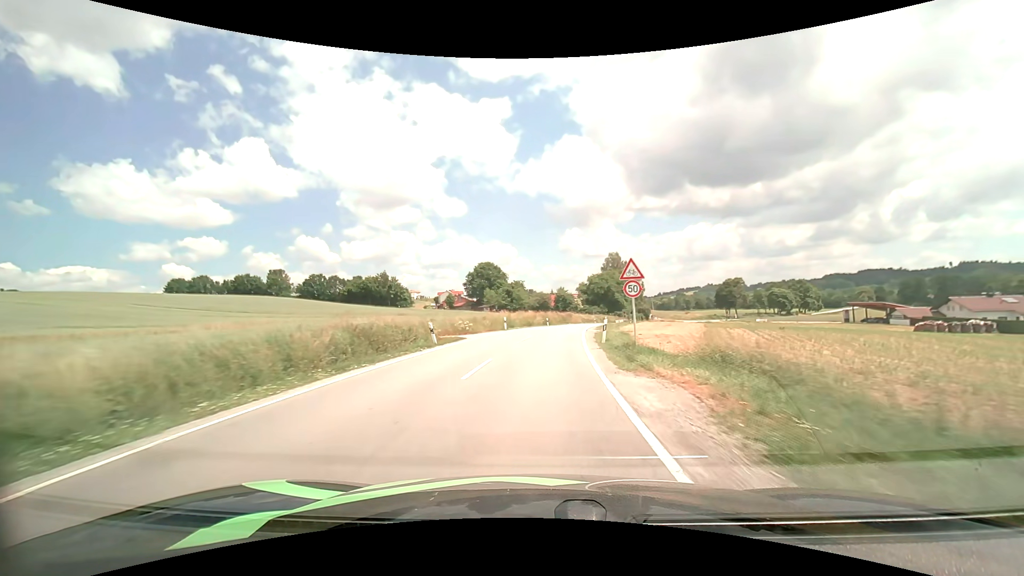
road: secondary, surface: asphalt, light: Day
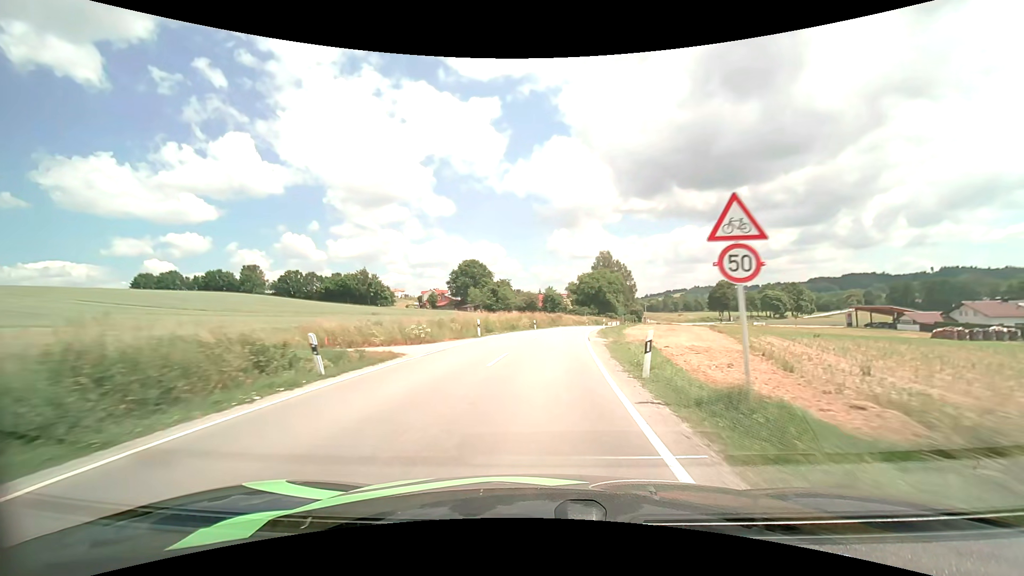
(+0.1, +9.8) m; +1°
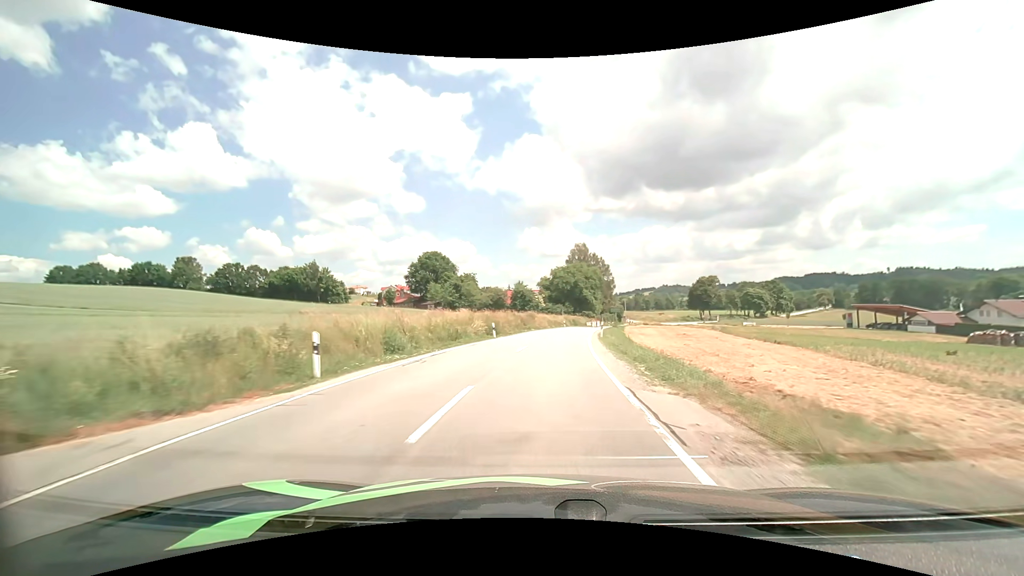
(+0.6, +18.8) m; +4°
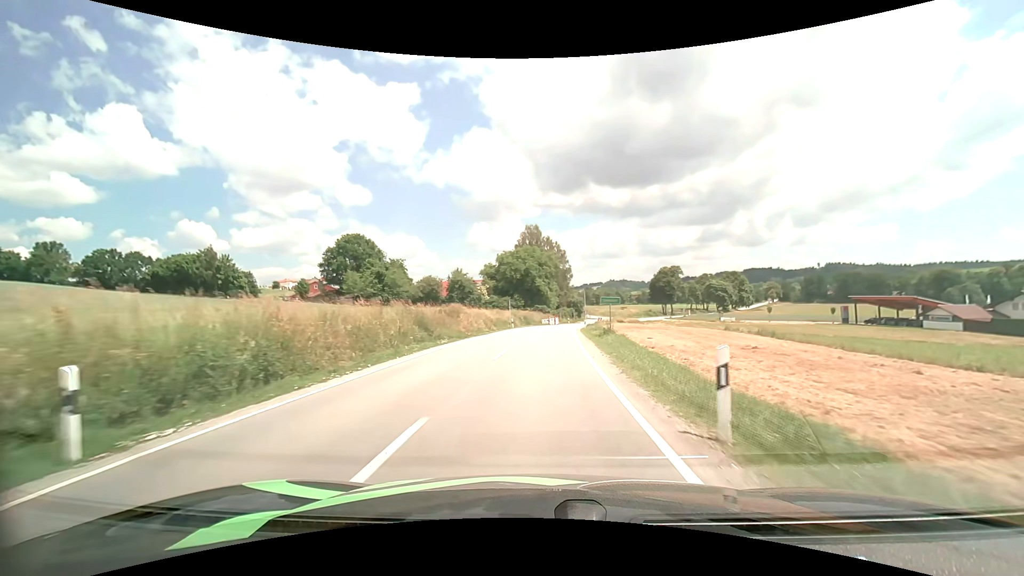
(+1.3, +27.0) m; +6°
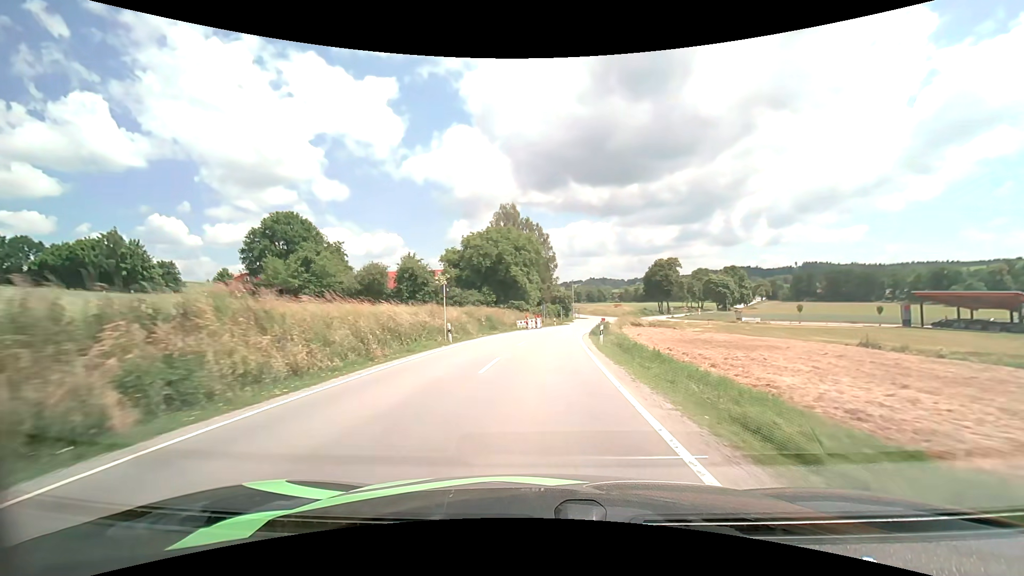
(+0.7, +26.6) m; +2°
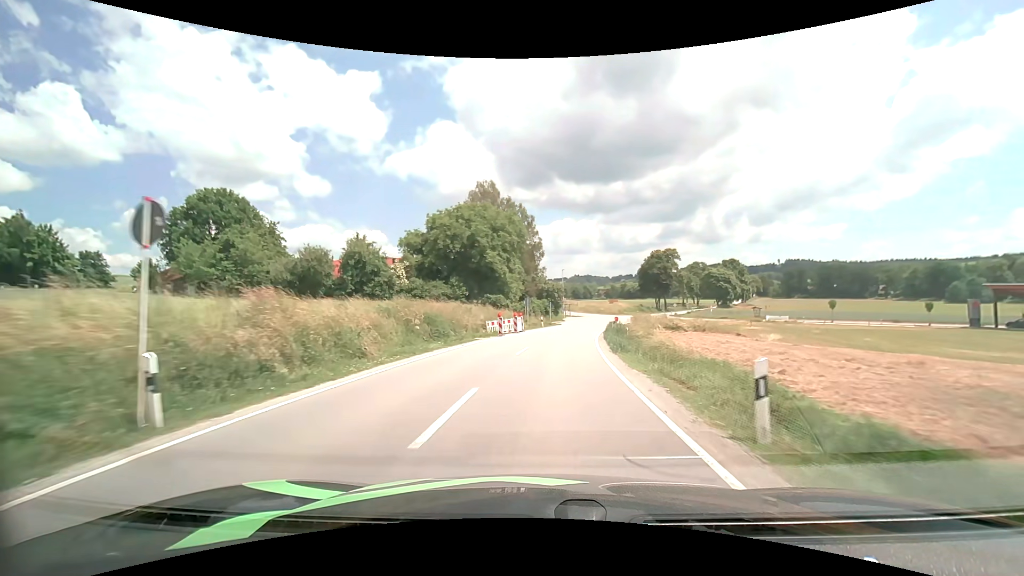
(+0.2, +18.2) m; +2°
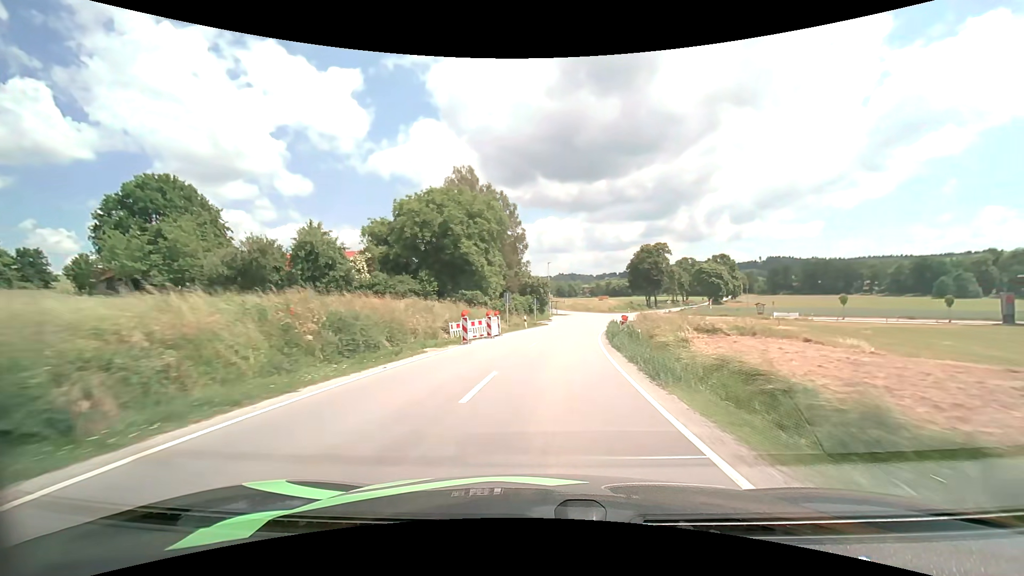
(+0.1, +9.2) m; +2°
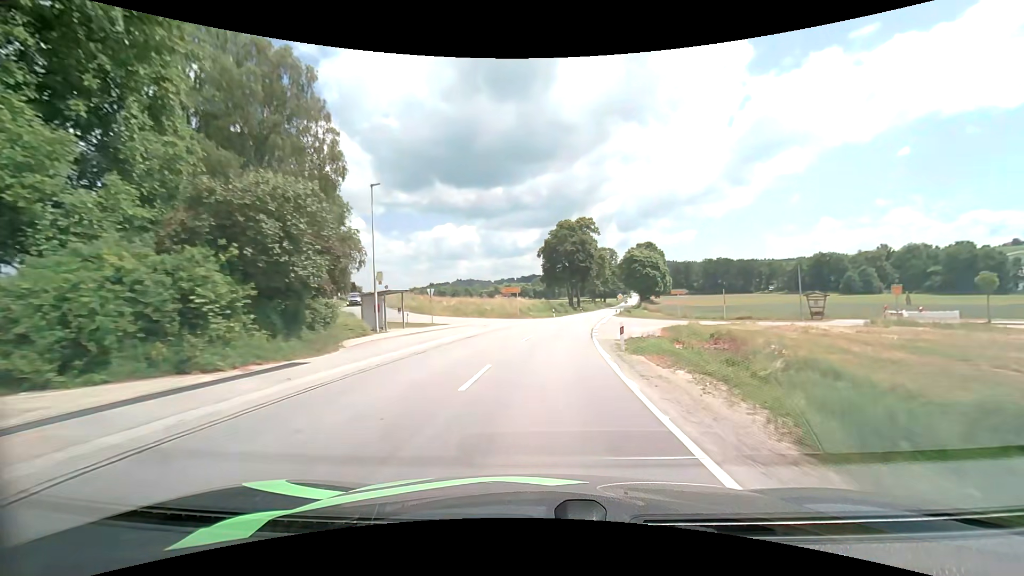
(+4.8, +47.8) m; +11°
